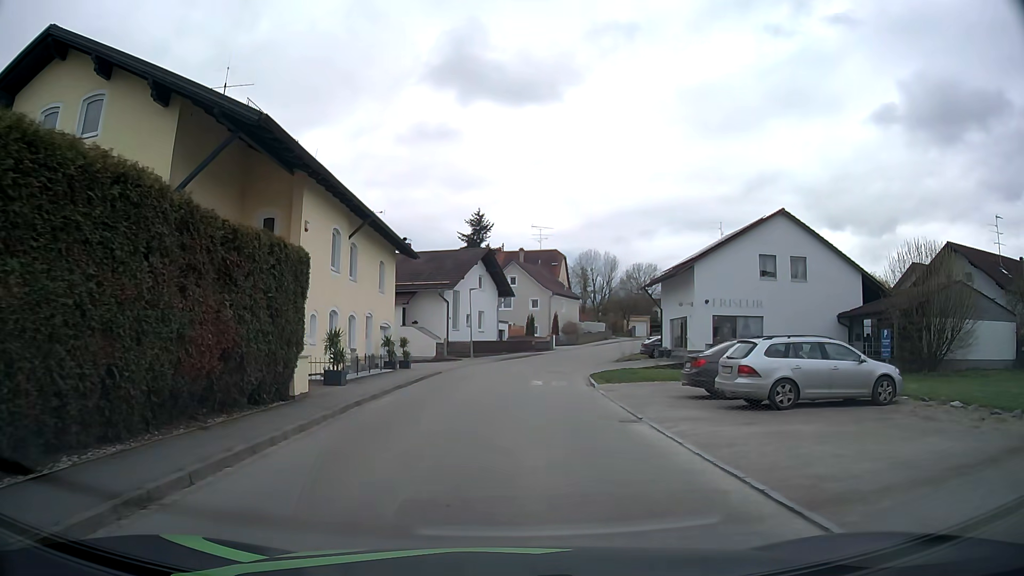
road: residential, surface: asphalt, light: Day
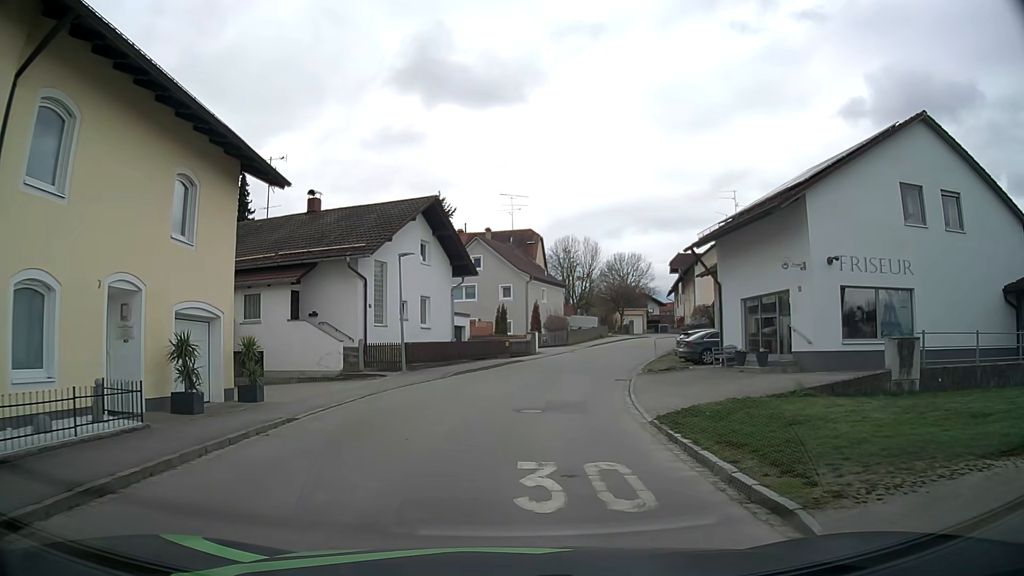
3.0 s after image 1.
(+0.4, +17.0) m; +2°
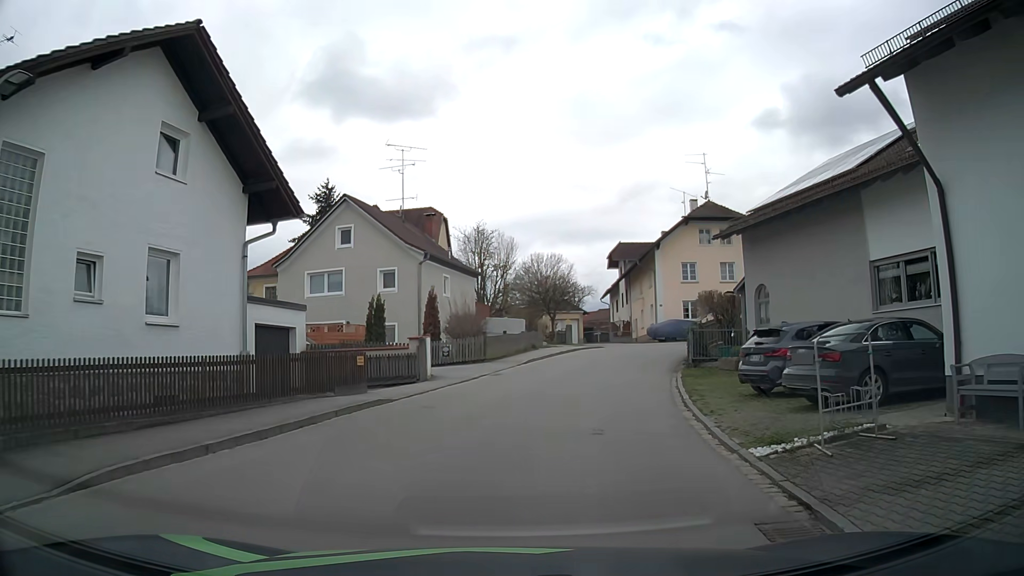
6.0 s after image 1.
(+1.1, +18.1) m; +8°
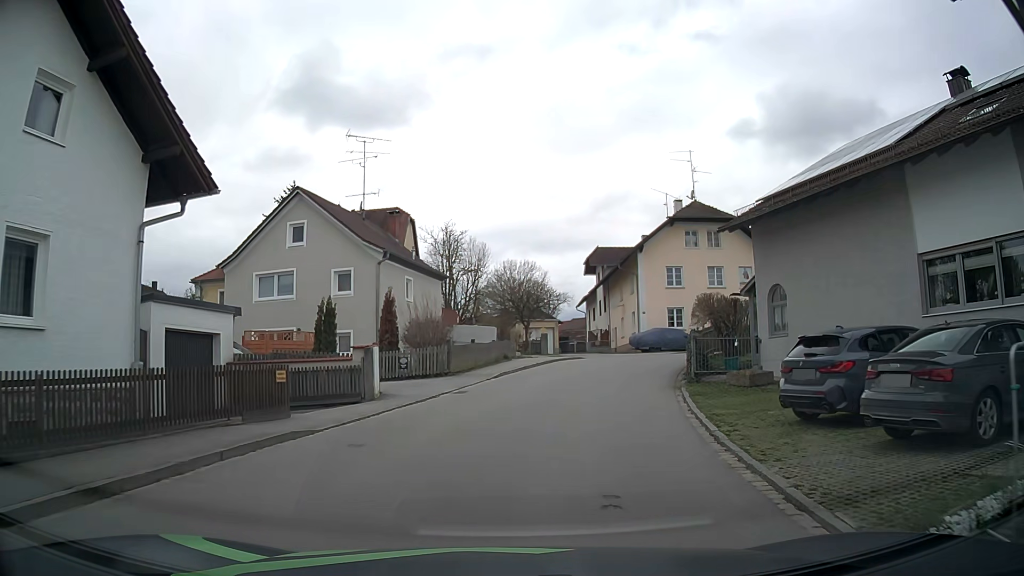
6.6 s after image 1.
(+0.1, +3.7) m; +2°
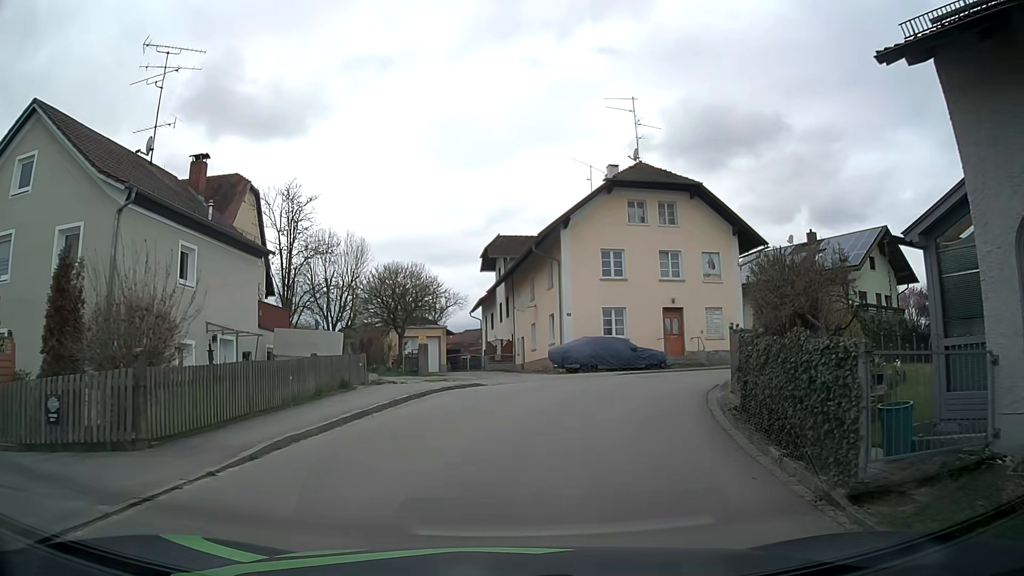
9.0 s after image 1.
(+1.1, +13.8) m; +9°
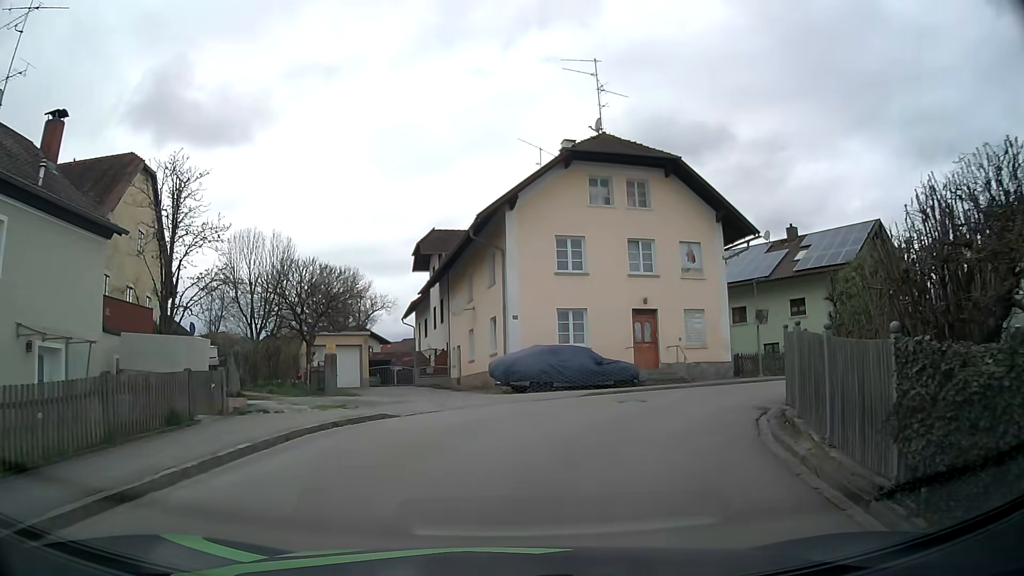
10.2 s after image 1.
(+0.3, +6.4) m; +5°
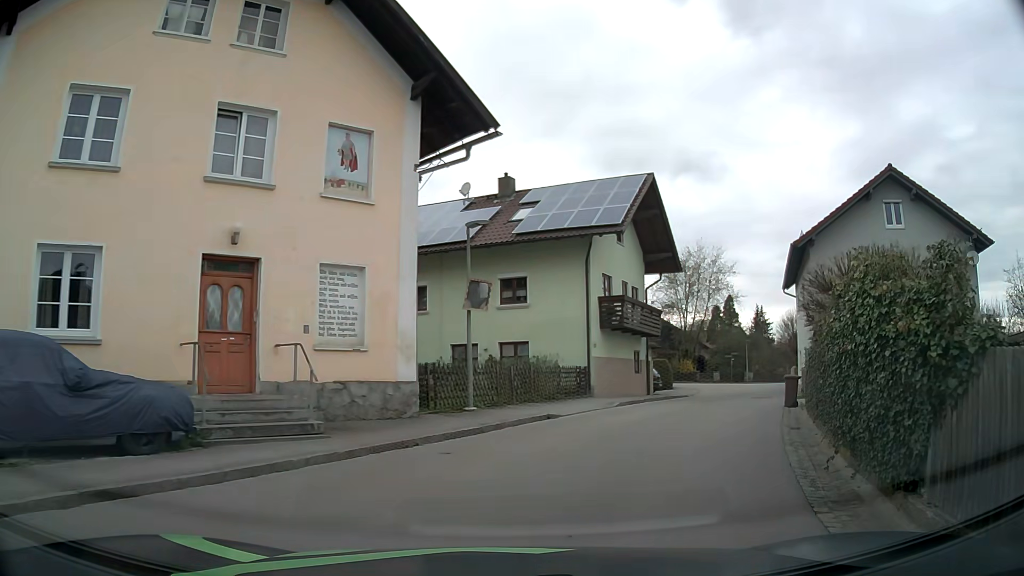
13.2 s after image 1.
(+3.2, +14.4) m; +30°
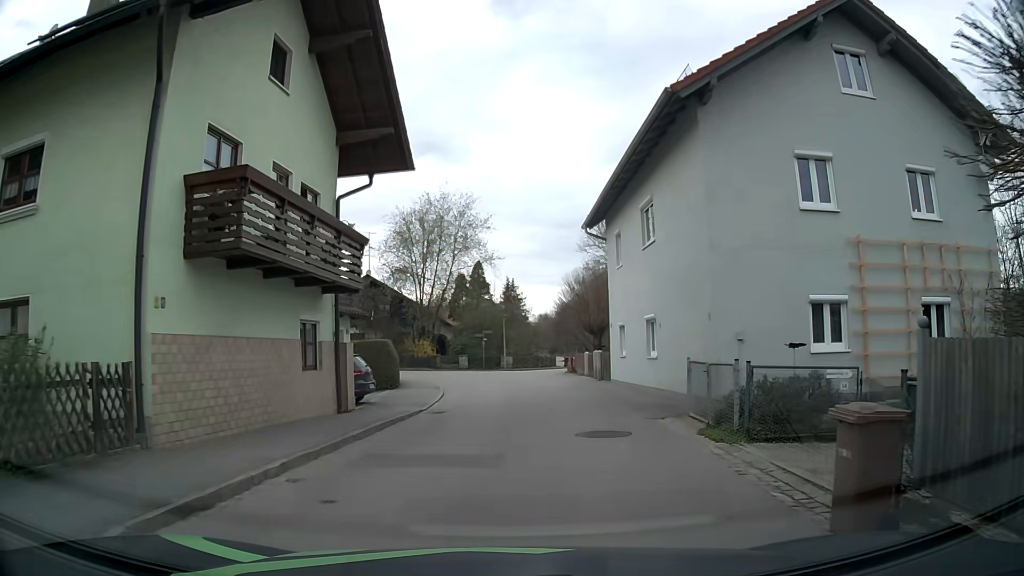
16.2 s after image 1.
(+3.7, +15.6) m; +21°
(+1, +10) (+1, +20) (+1, +30) (-1, +40) (-8, +47) (-18, +49) (-27, +51) (-37, +53) (-47, +55) (-57, +58) m
